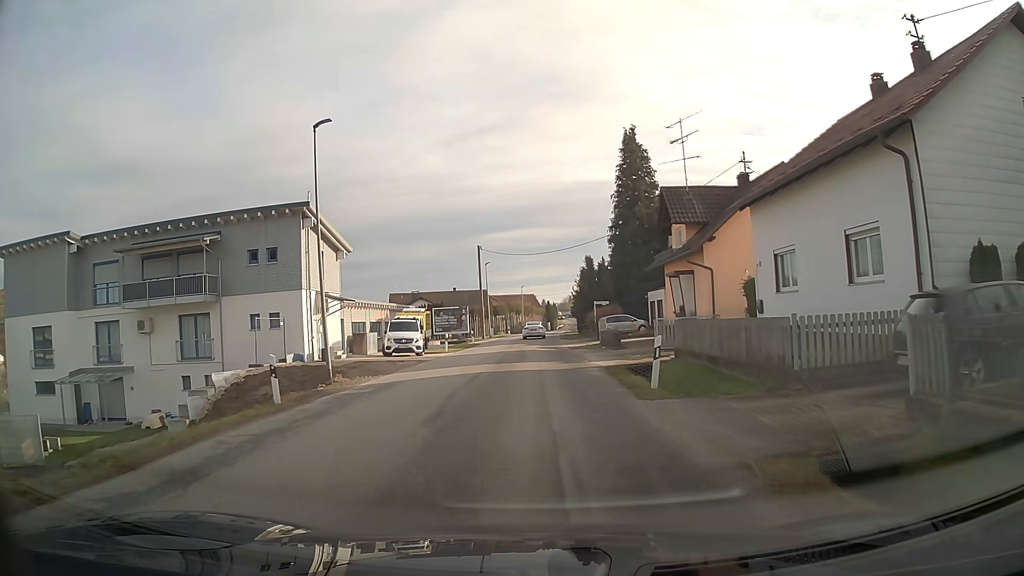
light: Day
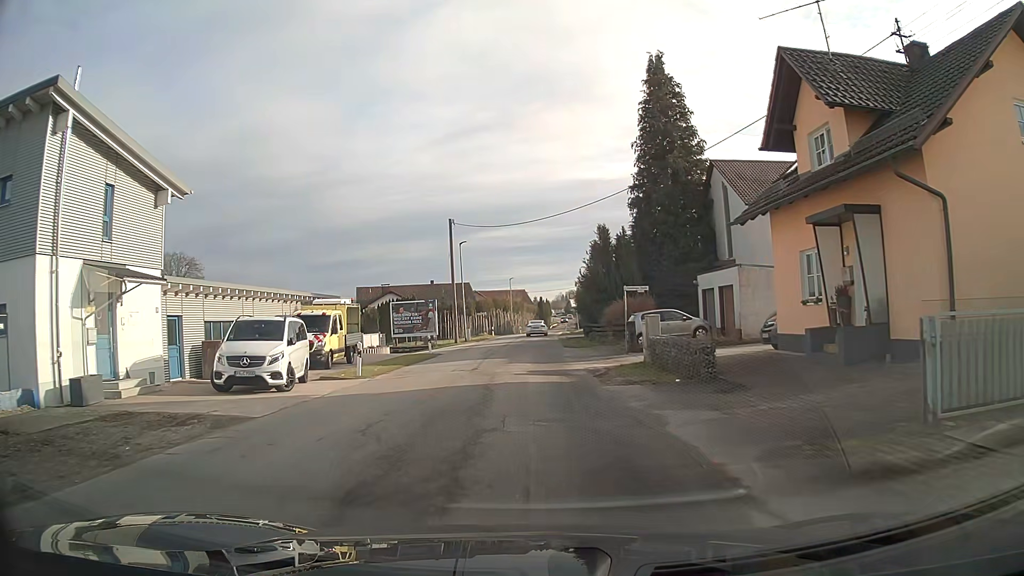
(+0.1, +18.0) m; +1°
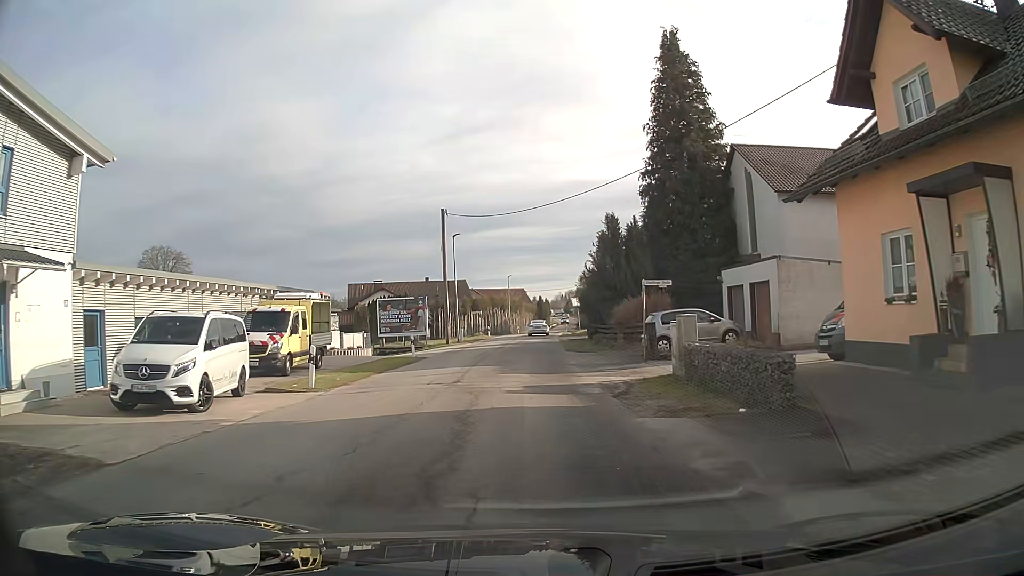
(0.0, +4.5) m; 0°
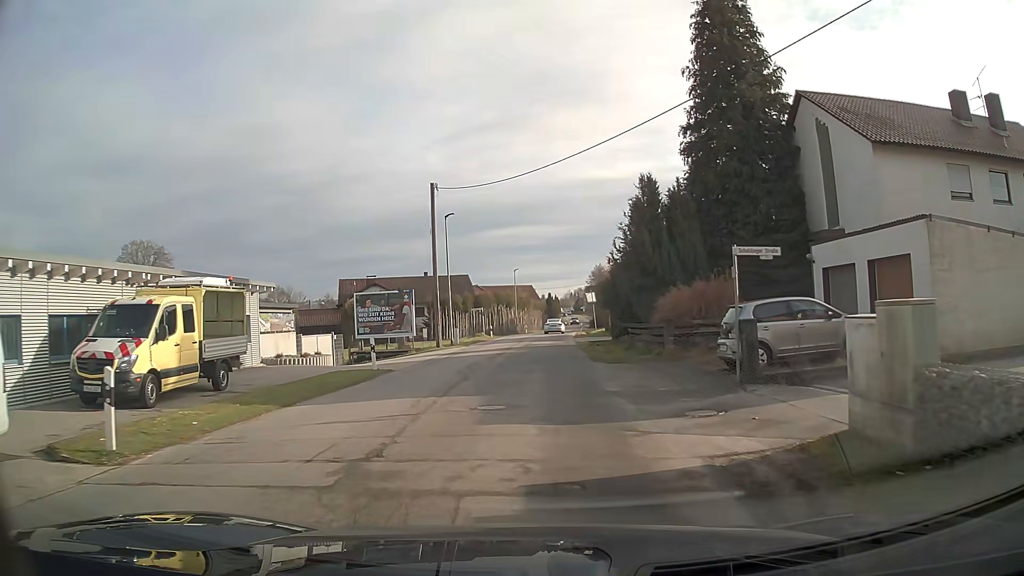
(-0.1, +9.0) m; -1°
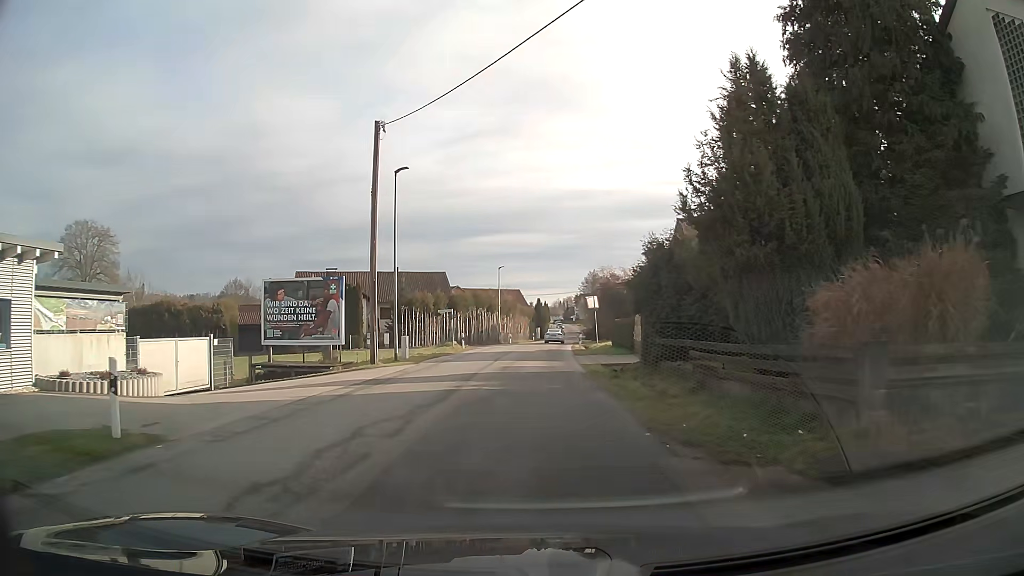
(+0.1, +13.5) m; +1°
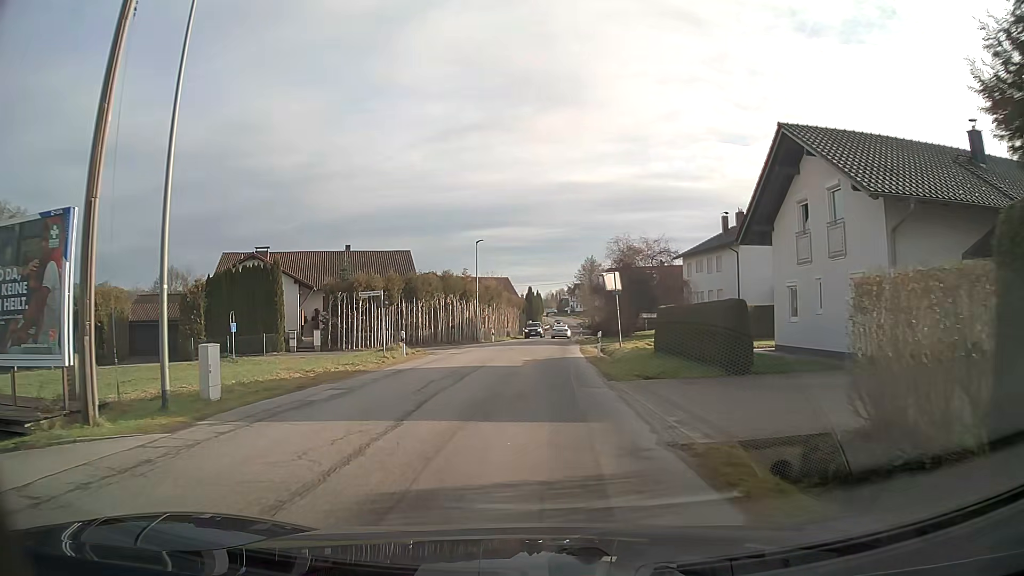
(+0.1, +18.0) m; 0°
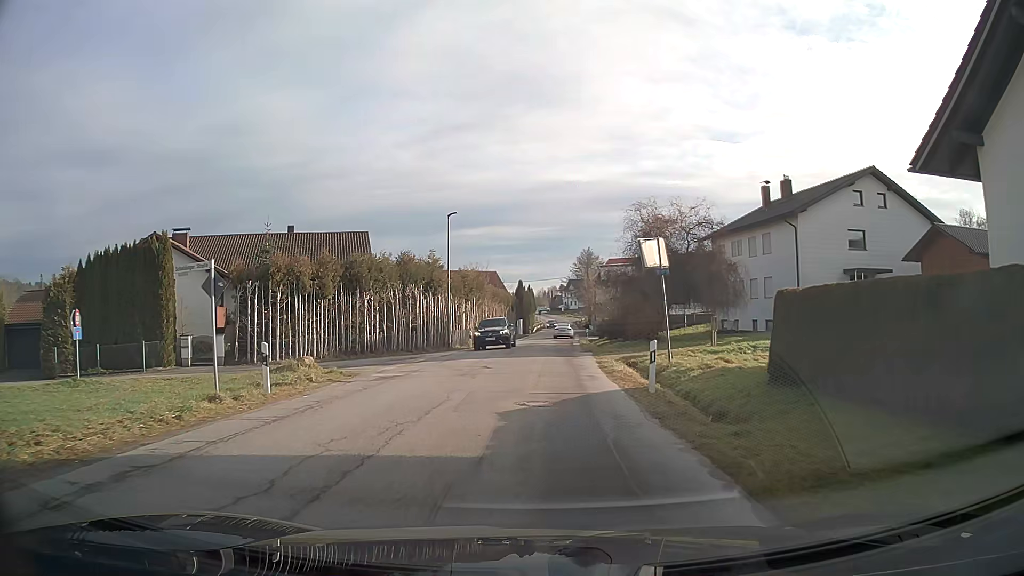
(+0.1, +13.5) m; +1°
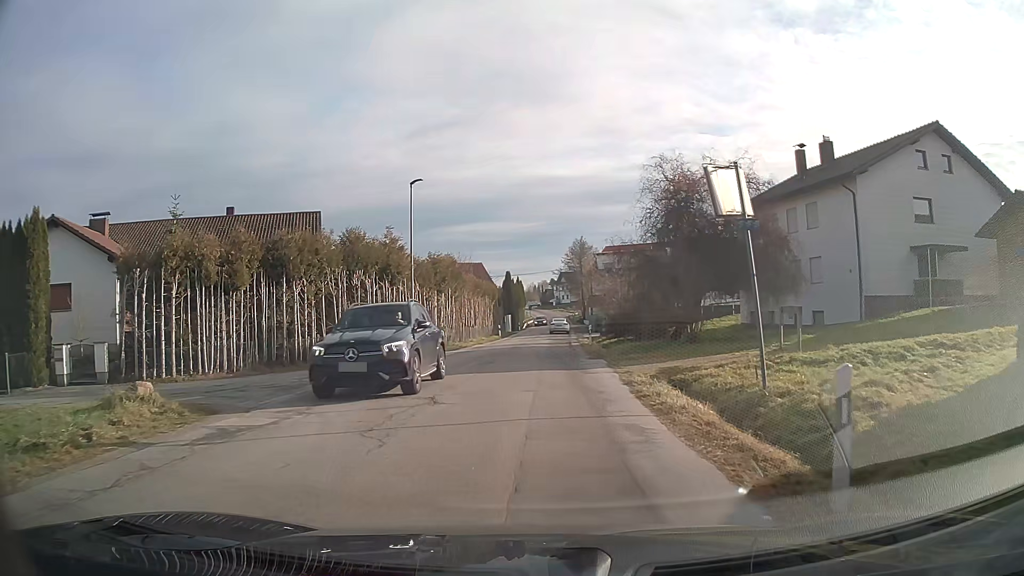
(+0.1, +9.0) m; +1°
(0, +10) (0, +20) (0, +30) (+1, +40) (+1, +50) (+2, +60) (+2, +70) (+3, +80) (+3, +90) (+4, +100) m
